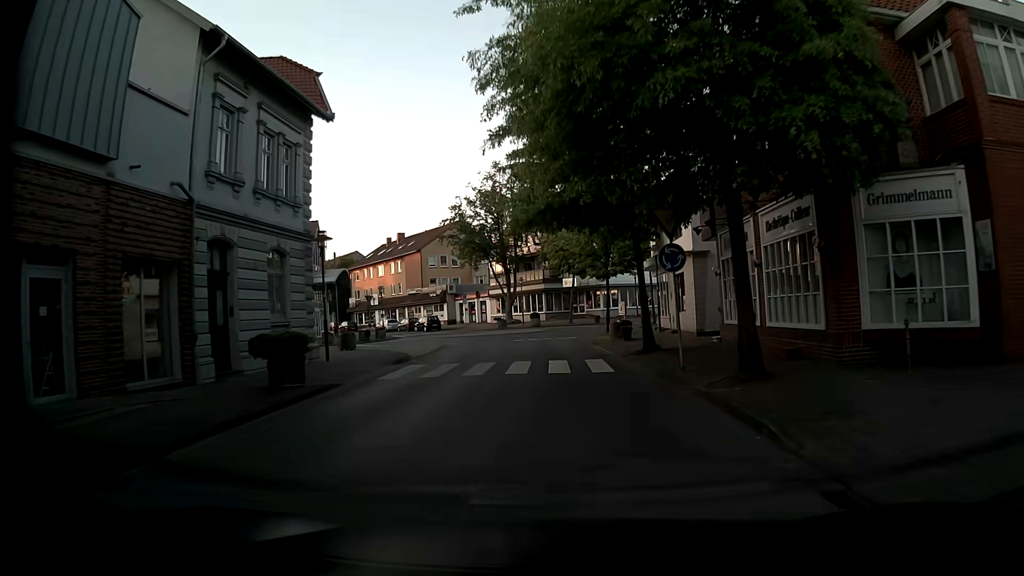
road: residential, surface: asphalt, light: Day
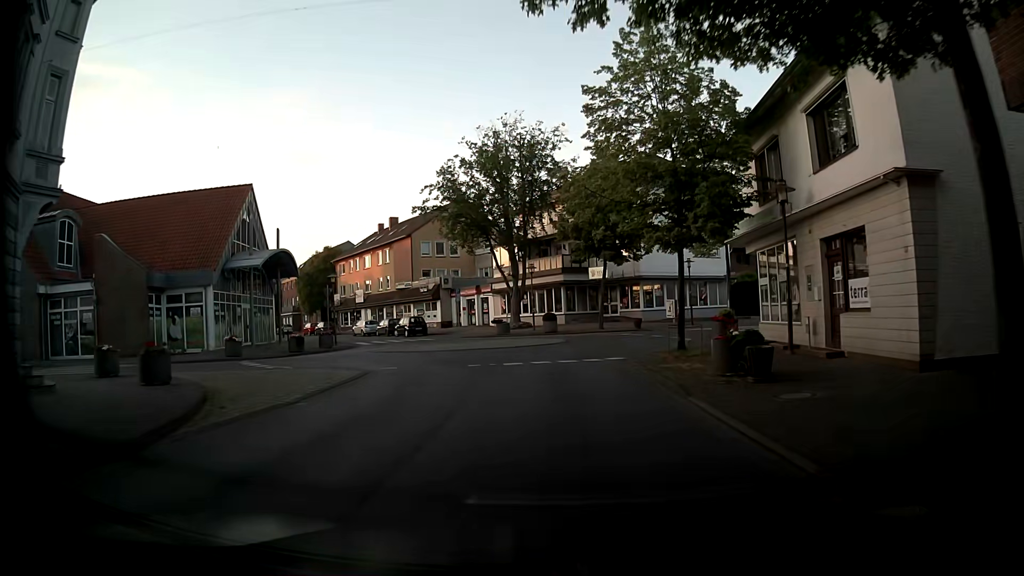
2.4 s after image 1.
(-0.8, +16.3) m; -3°
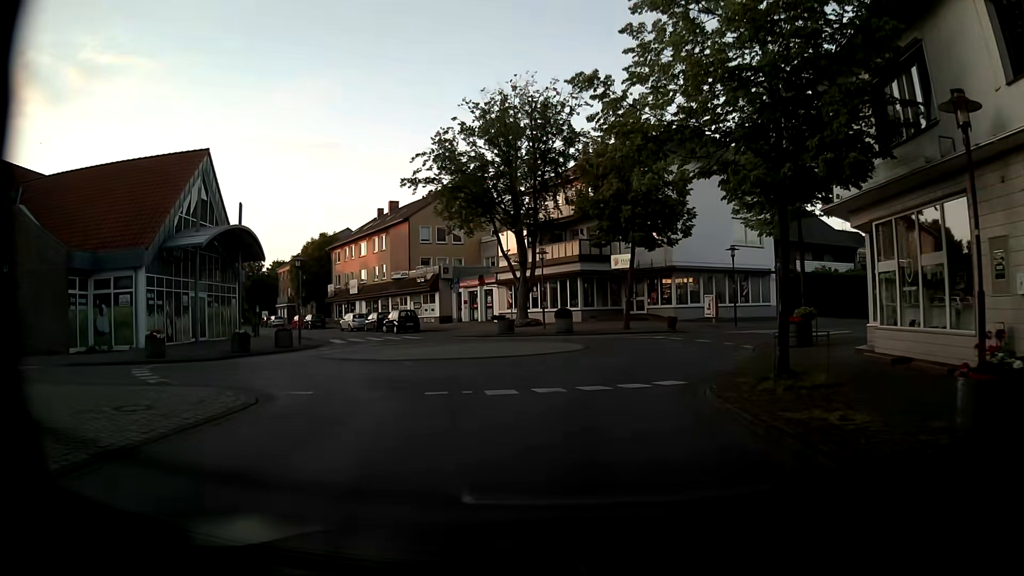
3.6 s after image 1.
(-0.3, +7.4) m; -1°
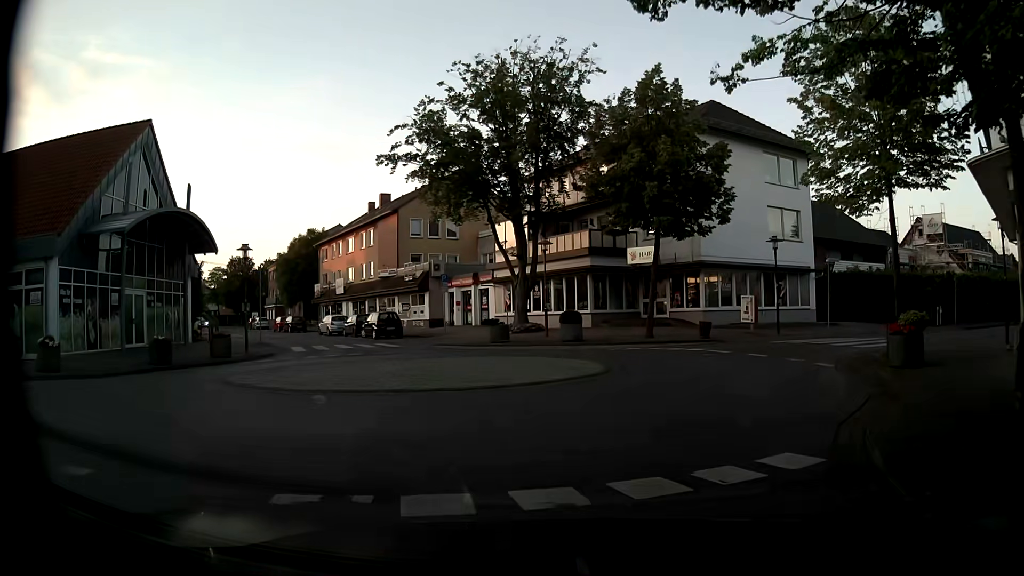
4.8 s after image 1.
(-0.1, +6.1) m; -1°
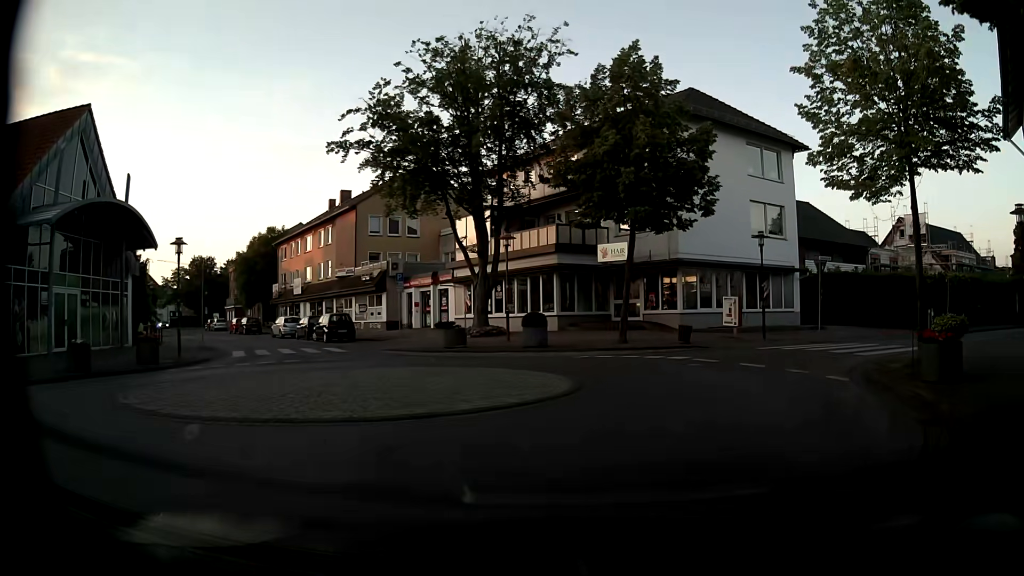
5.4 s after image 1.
(0.0, +2.7) m; +3°
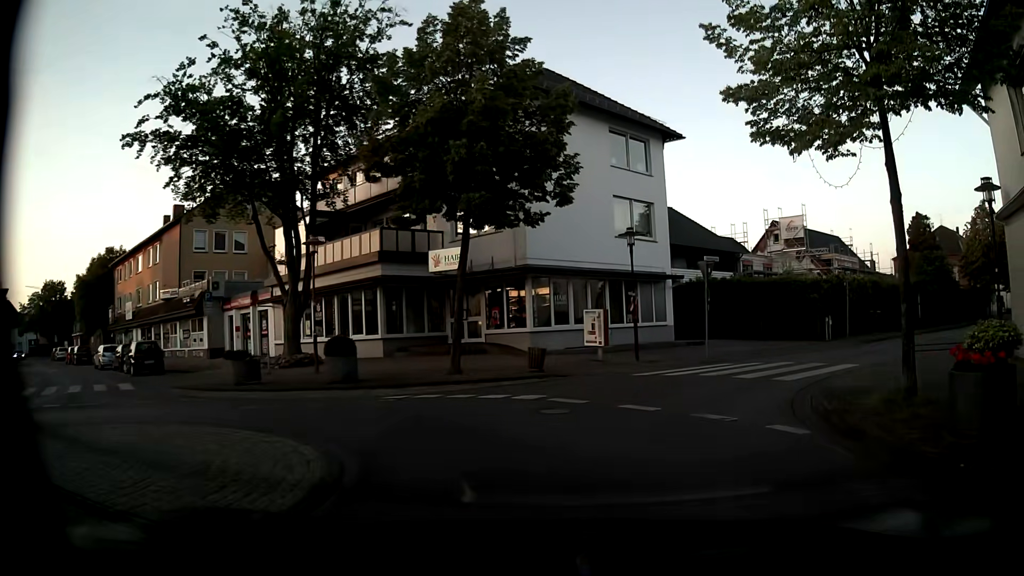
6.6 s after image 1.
(+0.6, +5.3) m; +12°
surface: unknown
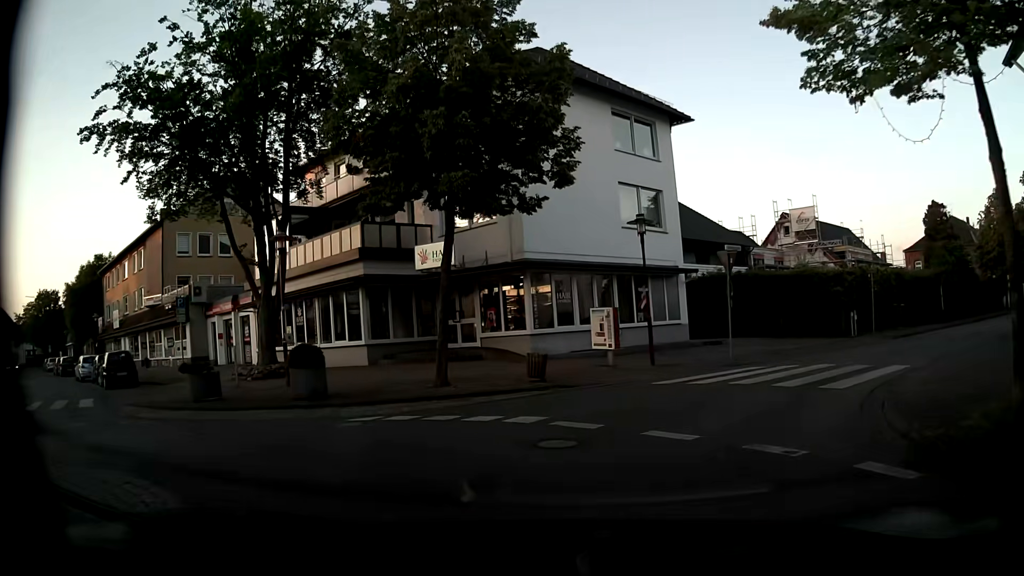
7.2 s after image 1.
(+0.1, +2.6) m; +1°
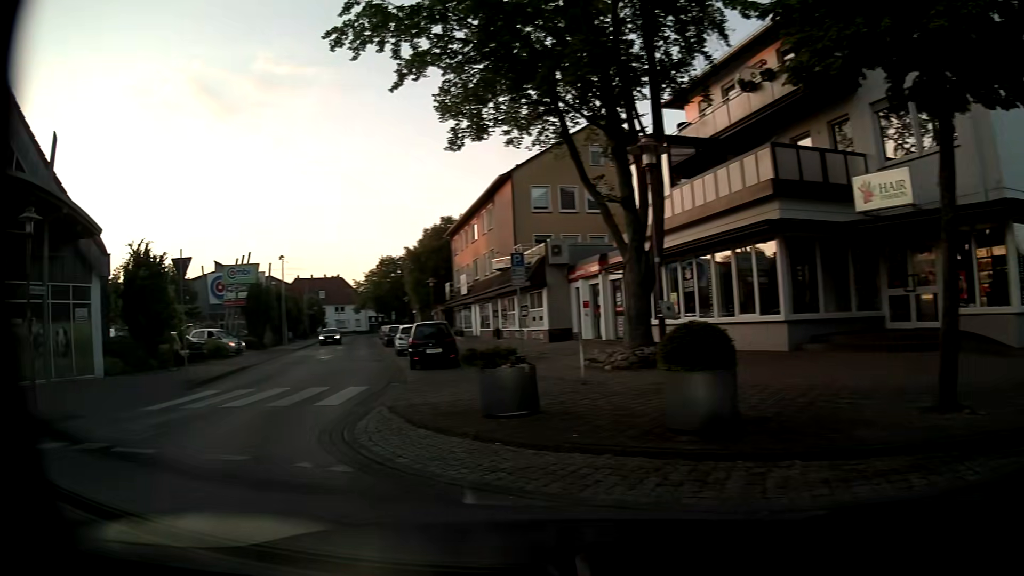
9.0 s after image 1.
(-1.7, +6.8) m; -36°
